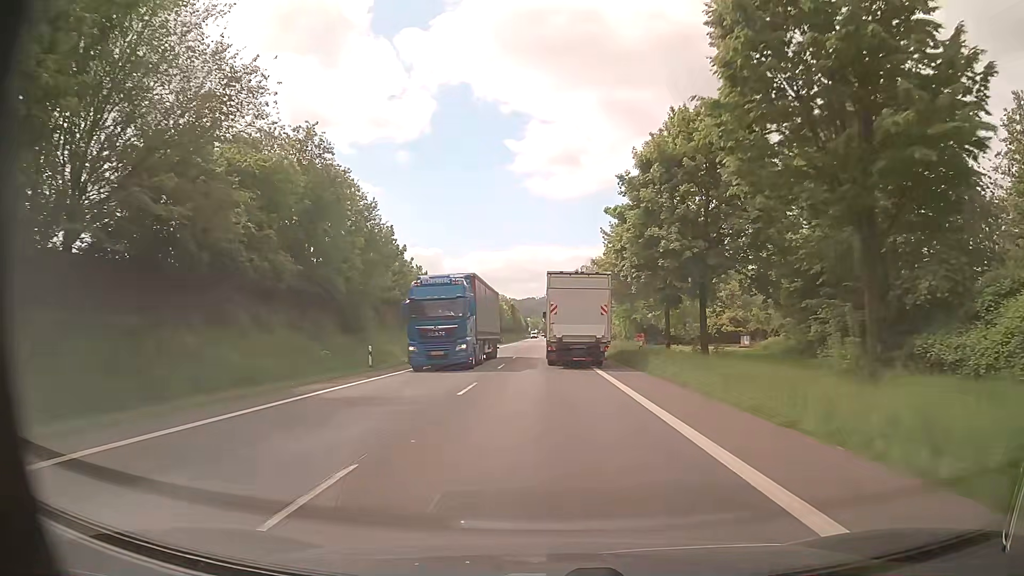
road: primary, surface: asphalt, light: Day
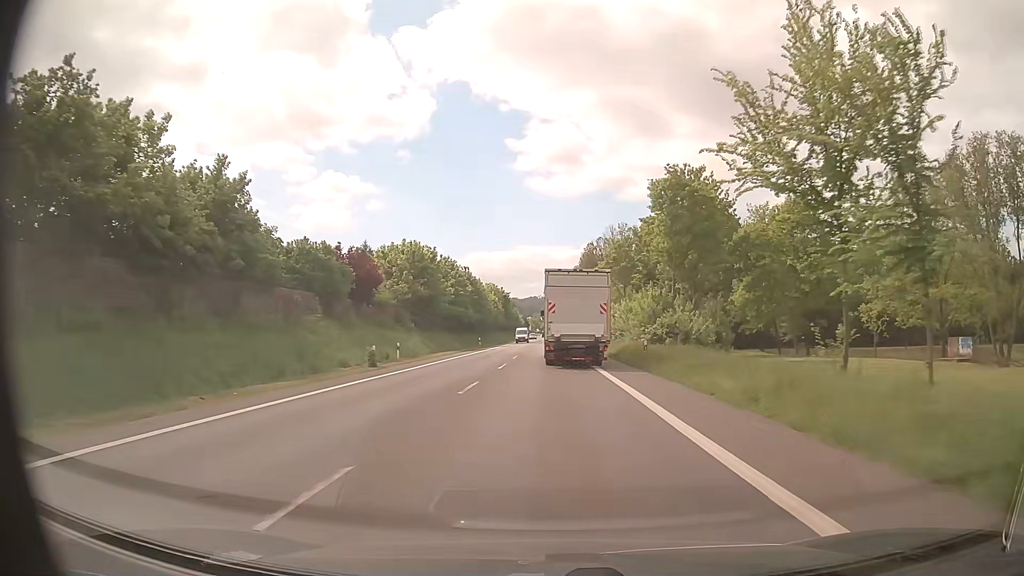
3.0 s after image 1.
(0.0, +49.1) m; 0°
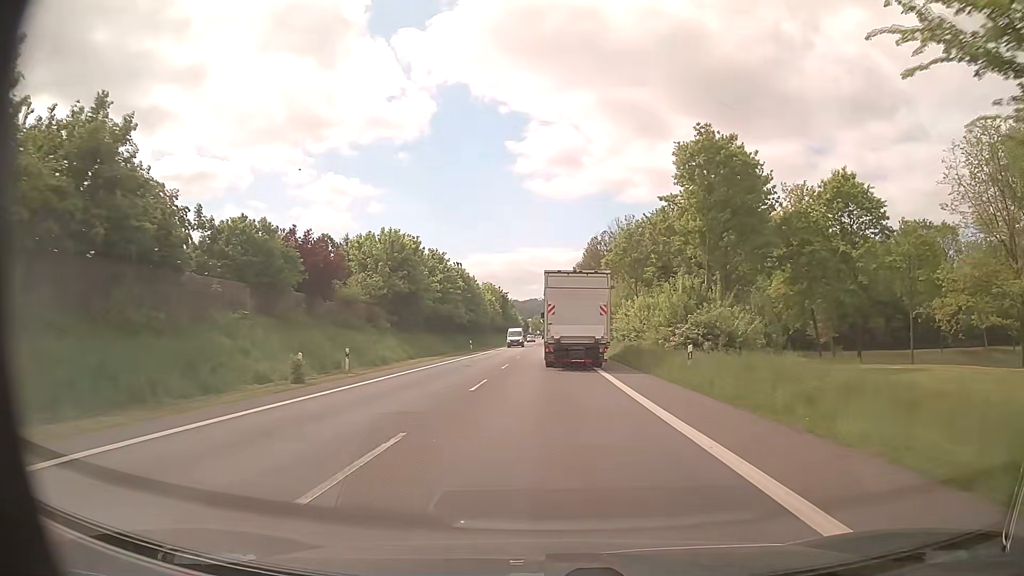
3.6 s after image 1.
(0.0, +9.8) m; 0°
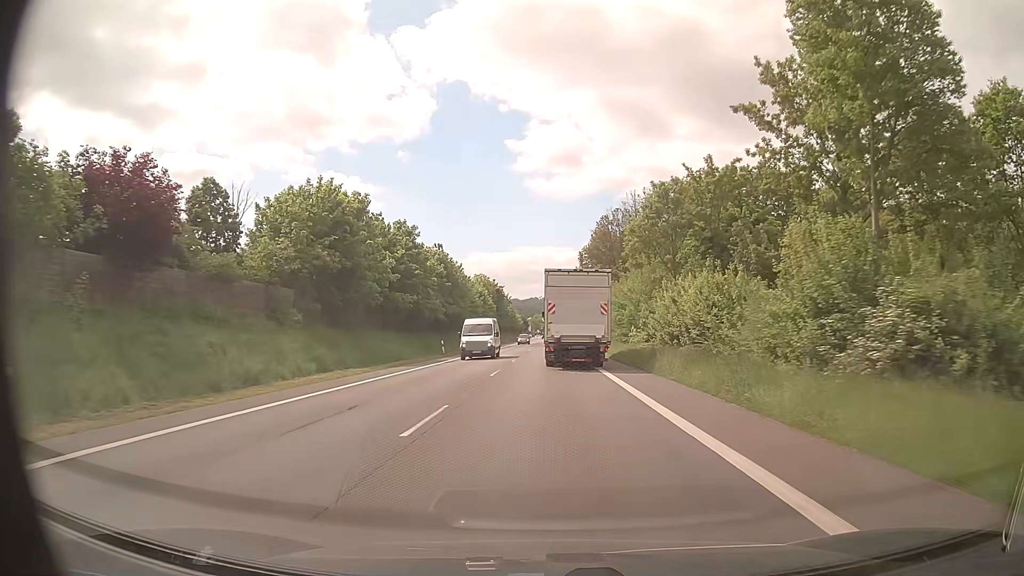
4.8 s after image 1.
(+0.1, +19.6) m; 0°
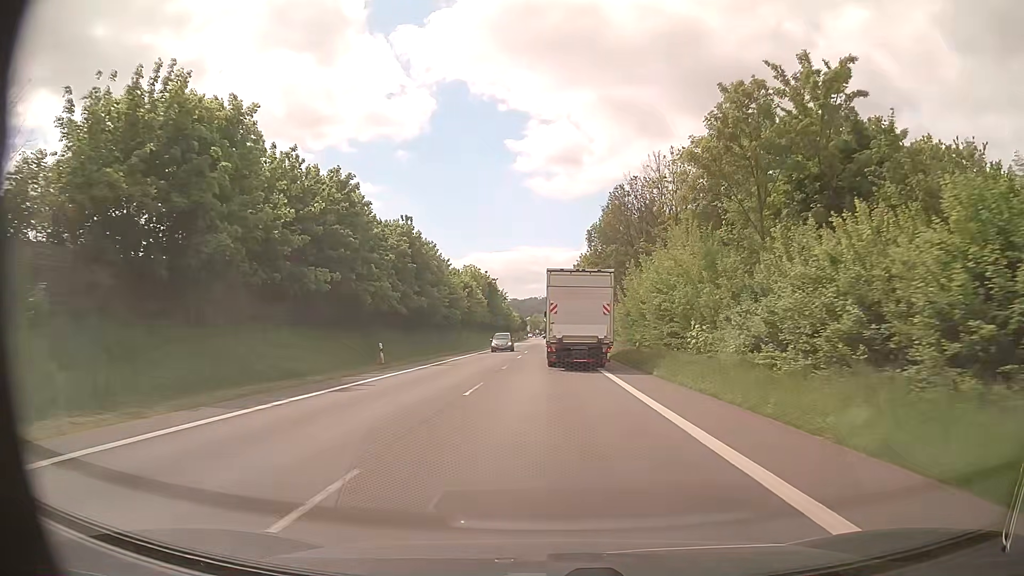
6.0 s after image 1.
(0.0, +19.6) m; 0°
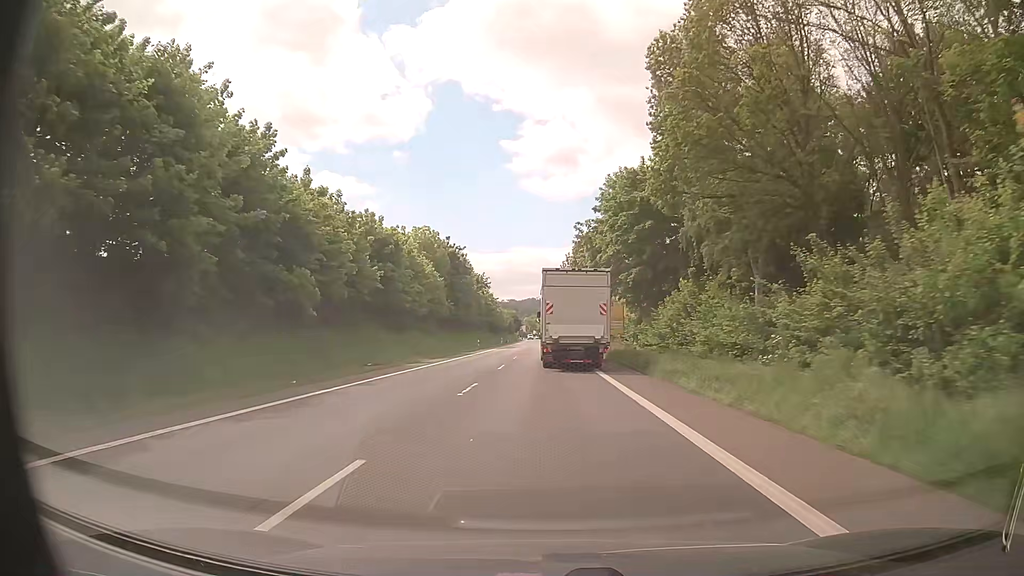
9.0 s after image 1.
(+0.3, +48.9) m; 0°
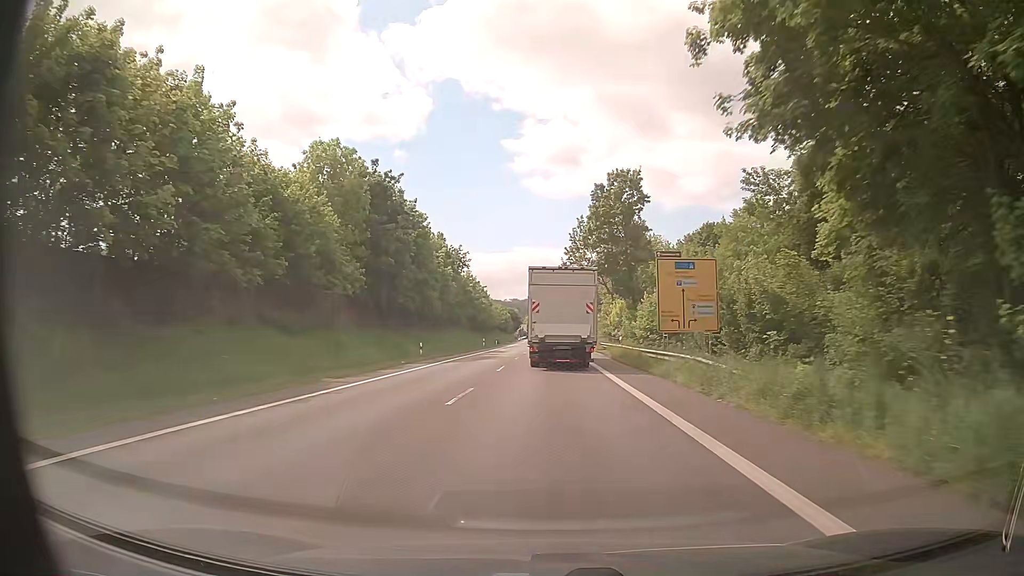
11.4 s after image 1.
(-0.1, +39.0) m; 0°
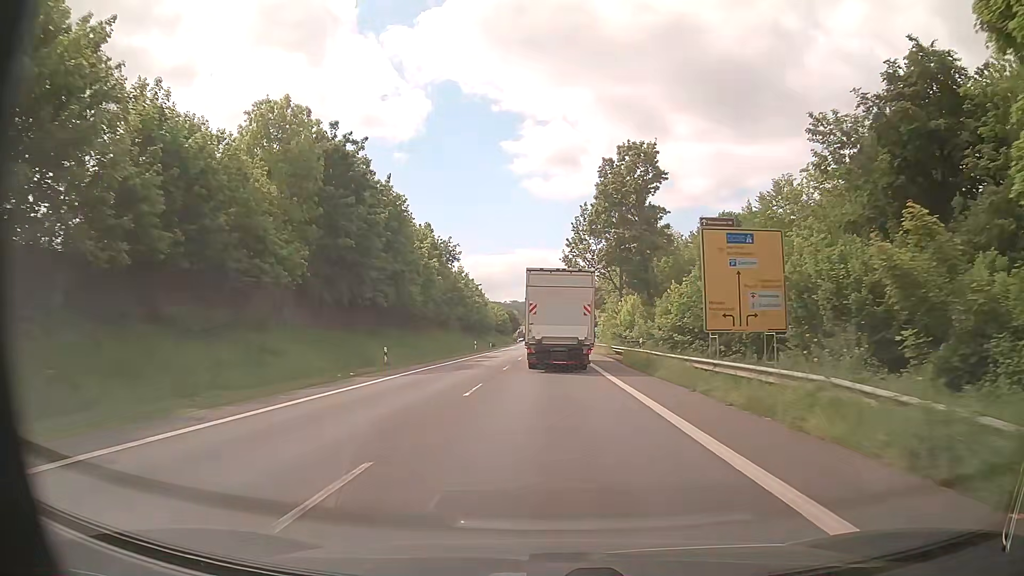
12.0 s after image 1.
(0.0, +9.7) m; 0°
(0, +10) (0, +20) (0, +30) (0, +40) (0, +50) (+1, +60) (+1, +70) (+1, +80) (+1, +90) (+1, +100) m
